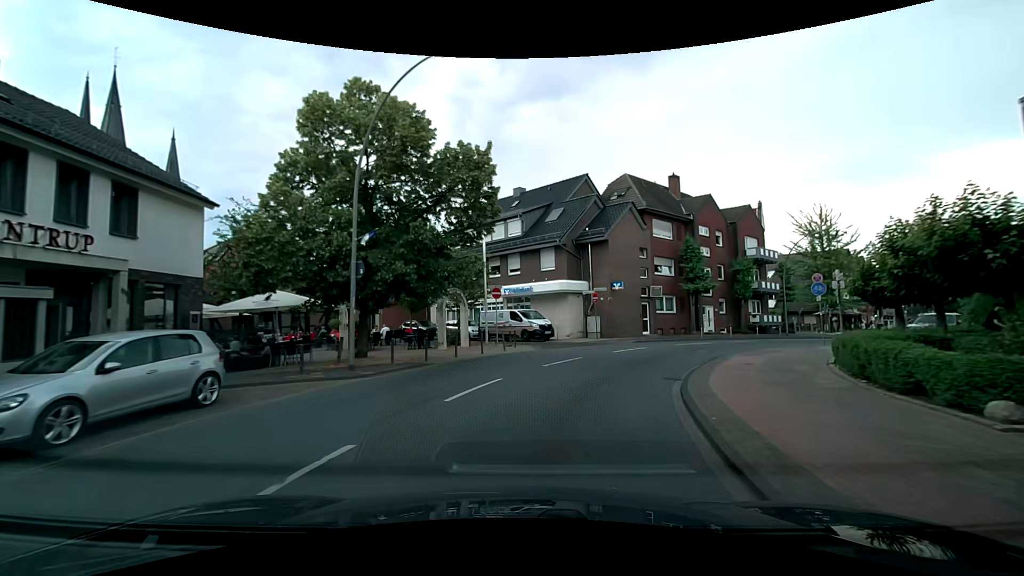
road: secondary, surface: asphalt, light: Day
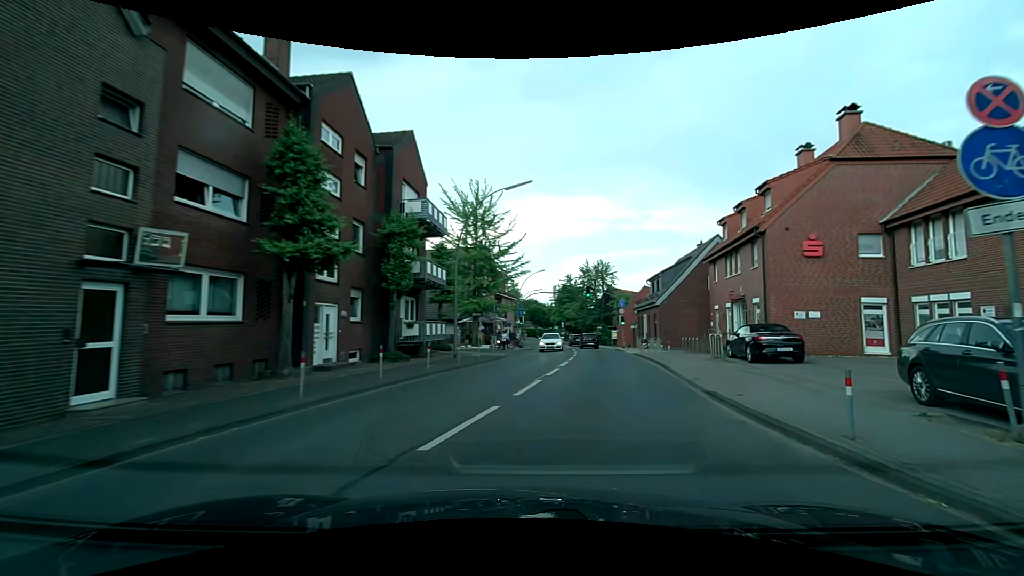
(+6.8, +22.7) m; +41°
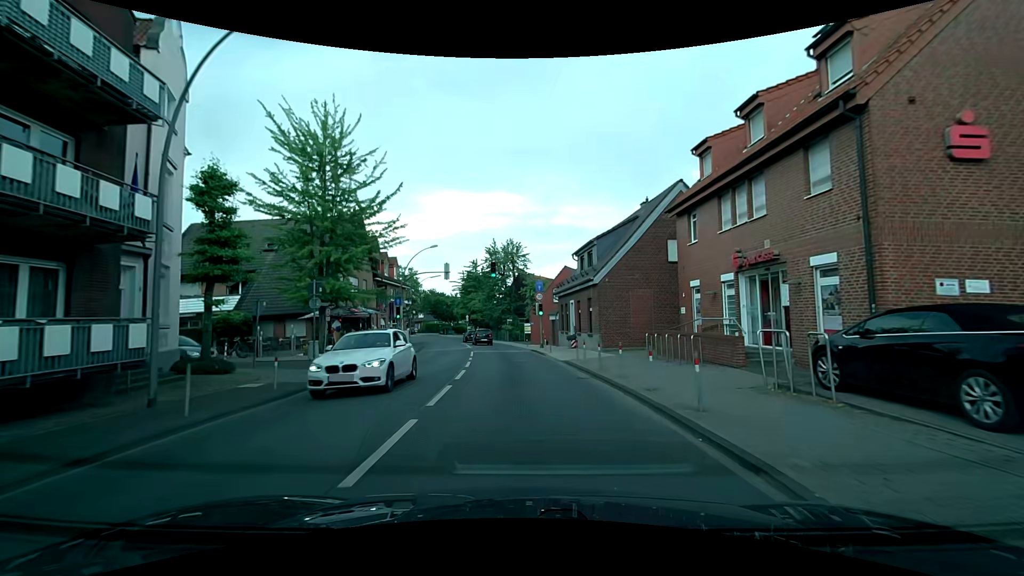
(+2.0, +14.2) m; +11°
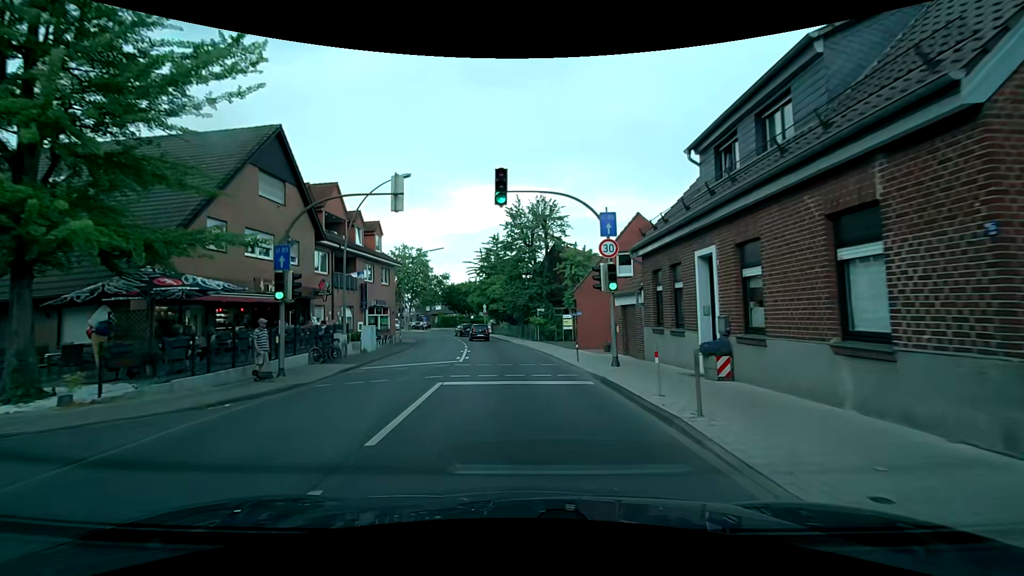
(-0.4, +19.8) m; -4°
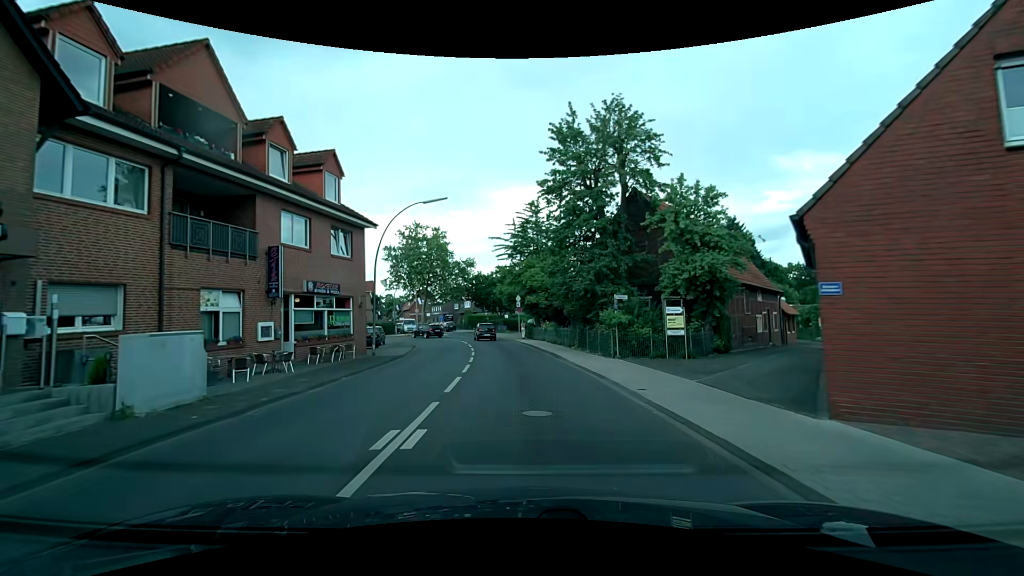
(-0.6, +19.7) m; -4°
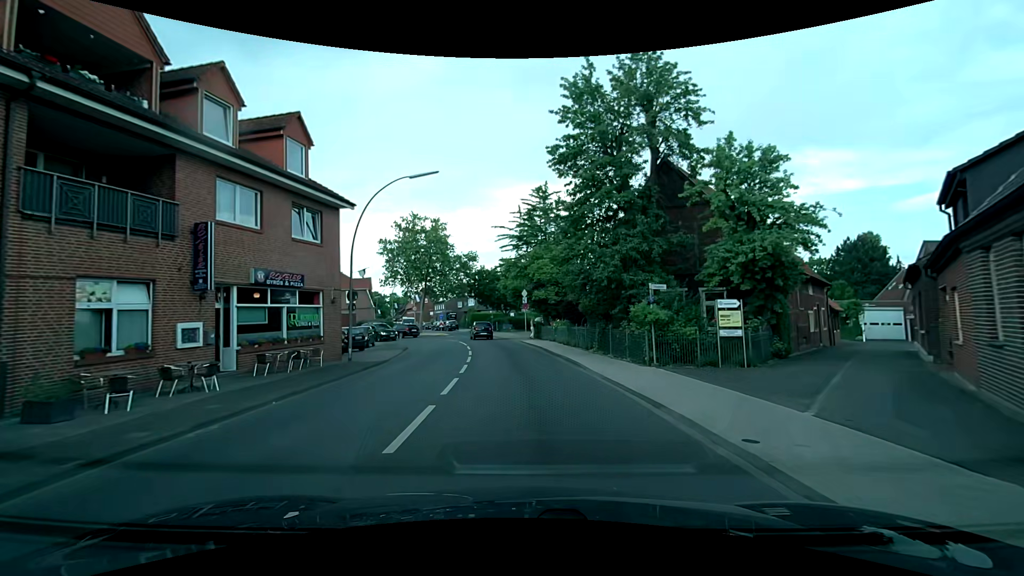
(0.0, +4.9) m; 0°
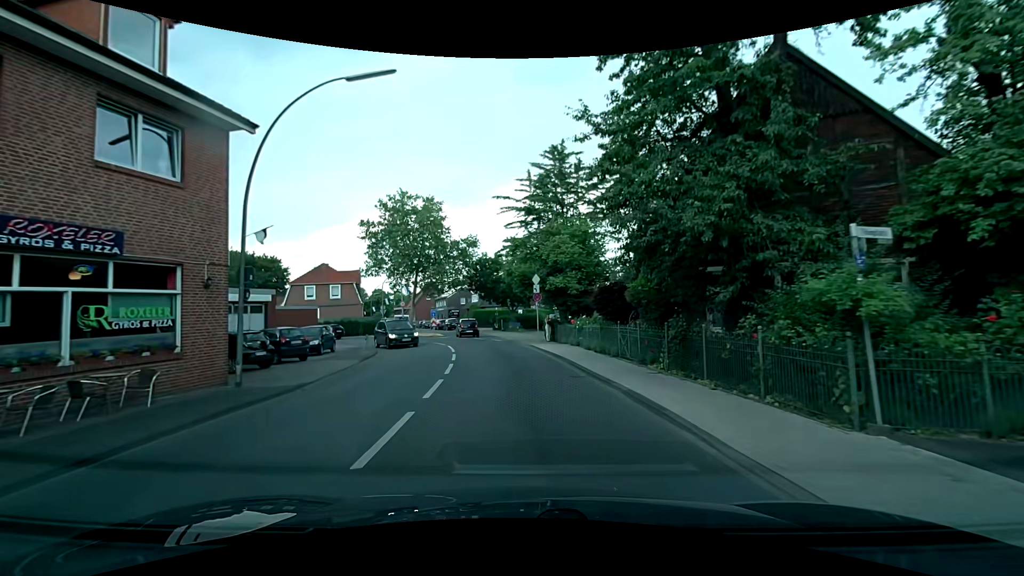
(-0.1, +9.7) m; -1°
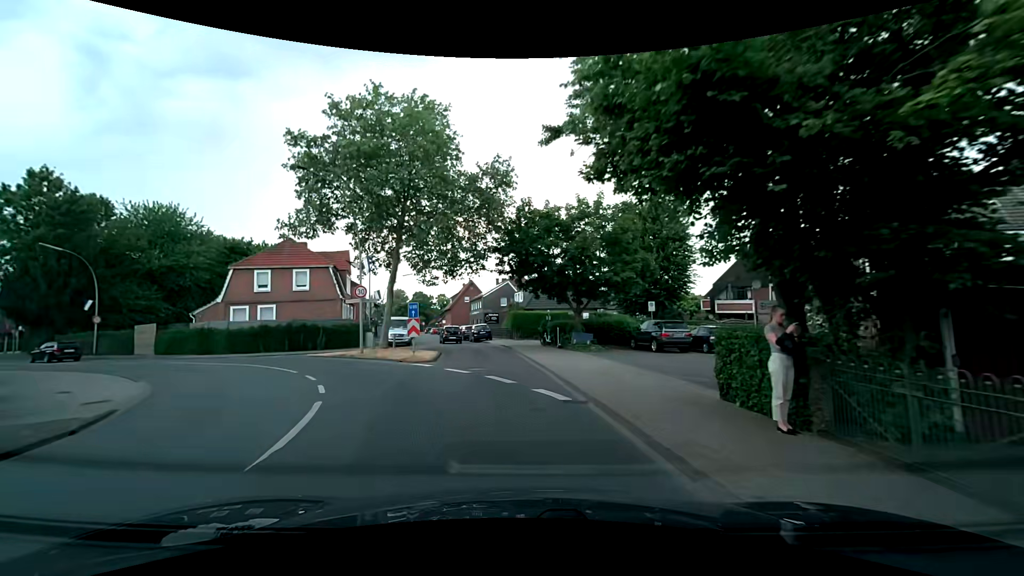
(-1.0, +24.0) m; -6°
(0, +10) (-1, +20) (-3, +30) (-5, +39) (-8, +49) (-10, +59) (-12, +69) (-14, +78) (-17, +88) (-19, +98) m
